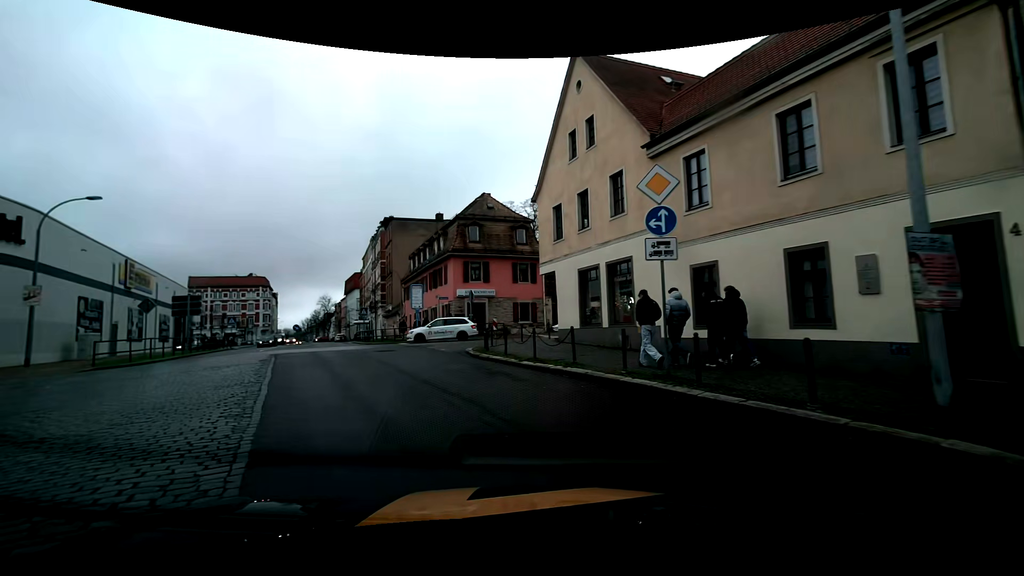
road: primary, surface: paving_stones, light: Day
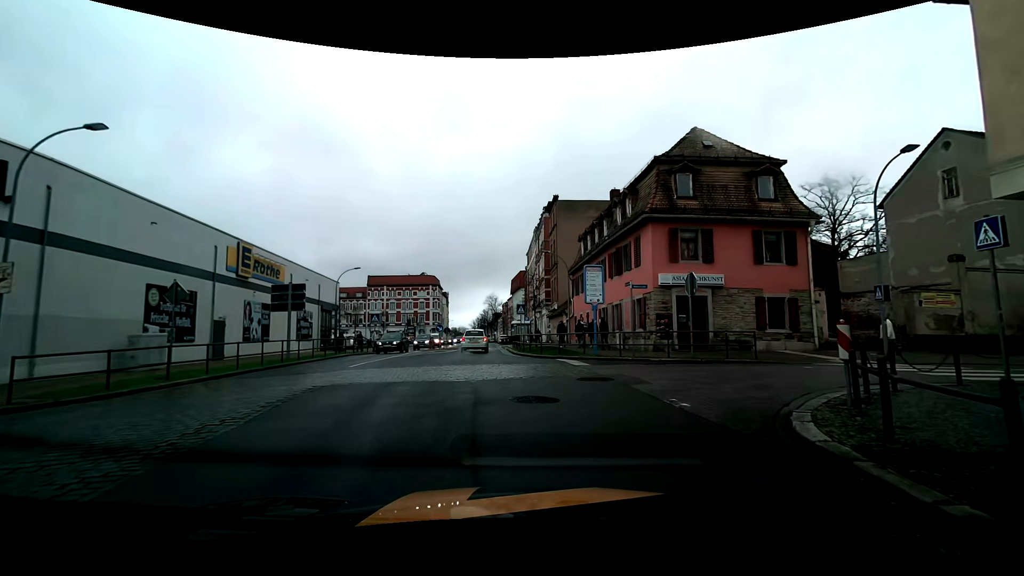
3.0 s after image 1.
(-3.4, +12.8) m; -21°
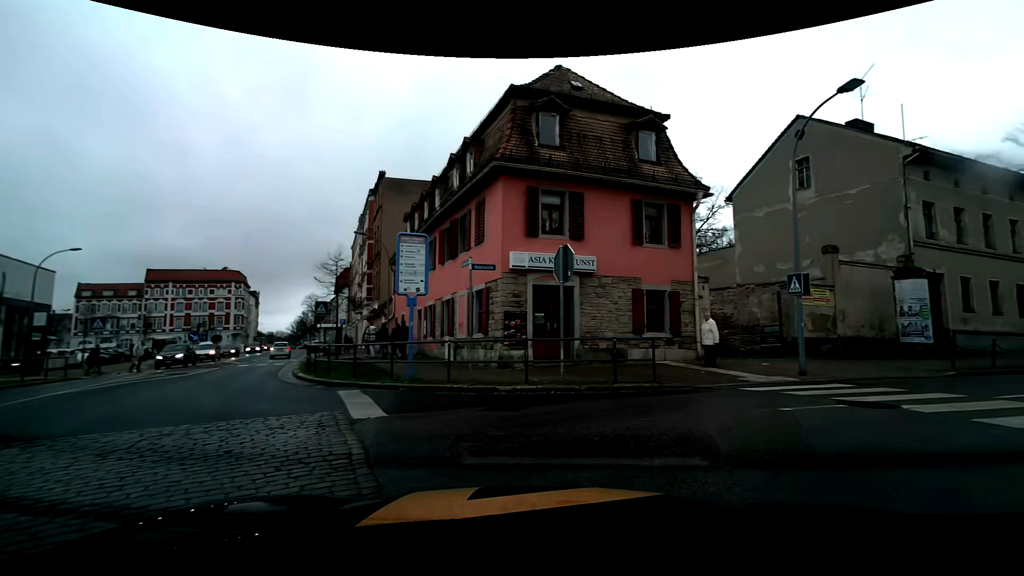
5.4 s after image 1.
(+1.0, +8.2) m; +19°
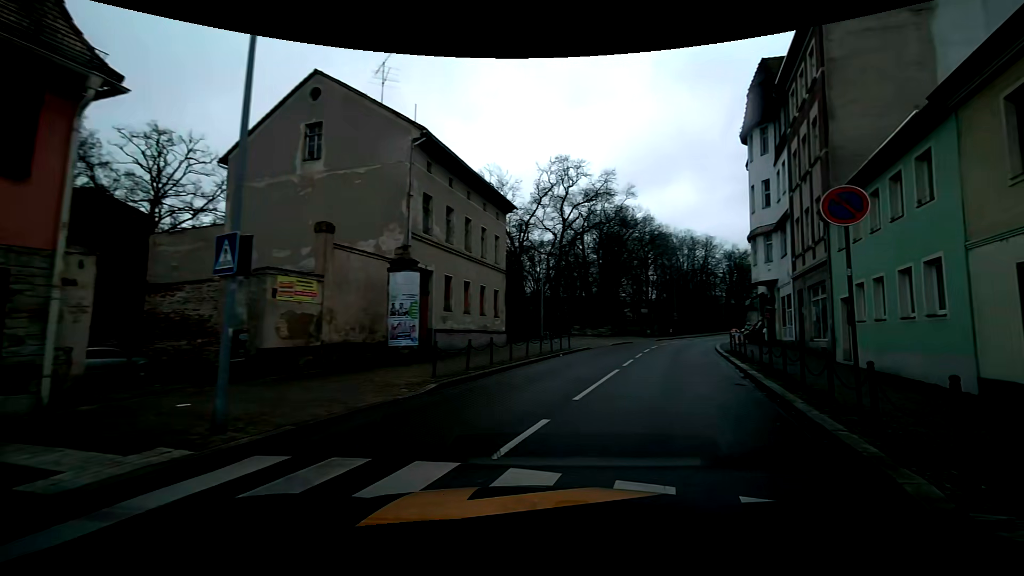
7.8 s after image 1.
(+3.6, +7.1) m; +53°
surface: asphalt
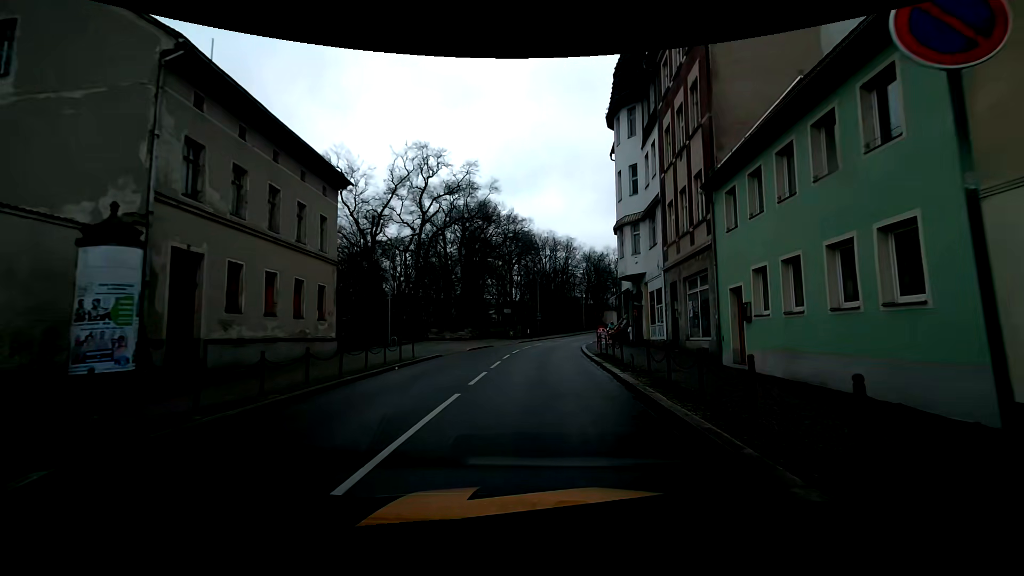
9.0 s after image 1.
(+0.8, +5.6) m; +13°
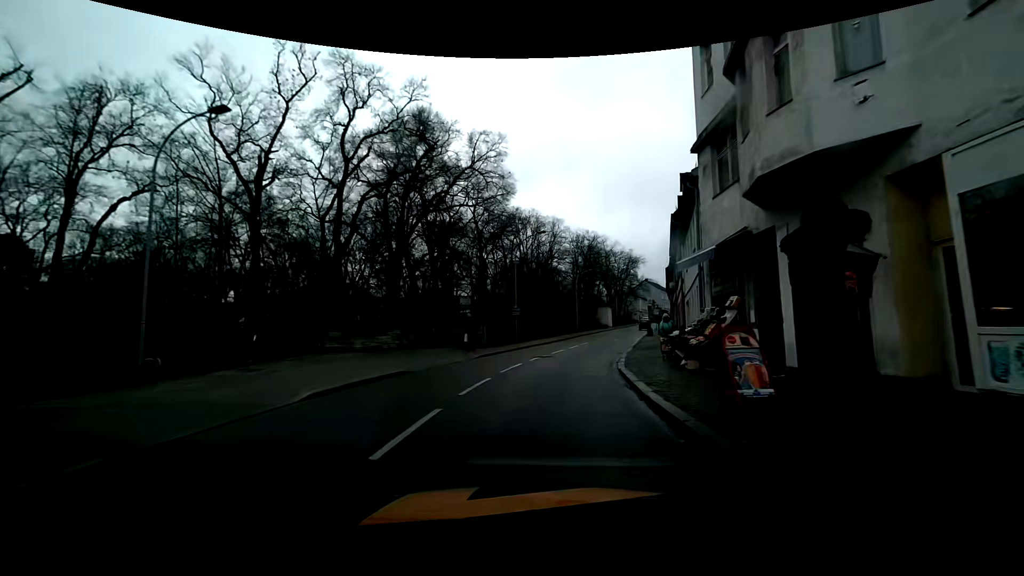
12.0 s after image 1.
(+0.3, +20.5) m; +1°
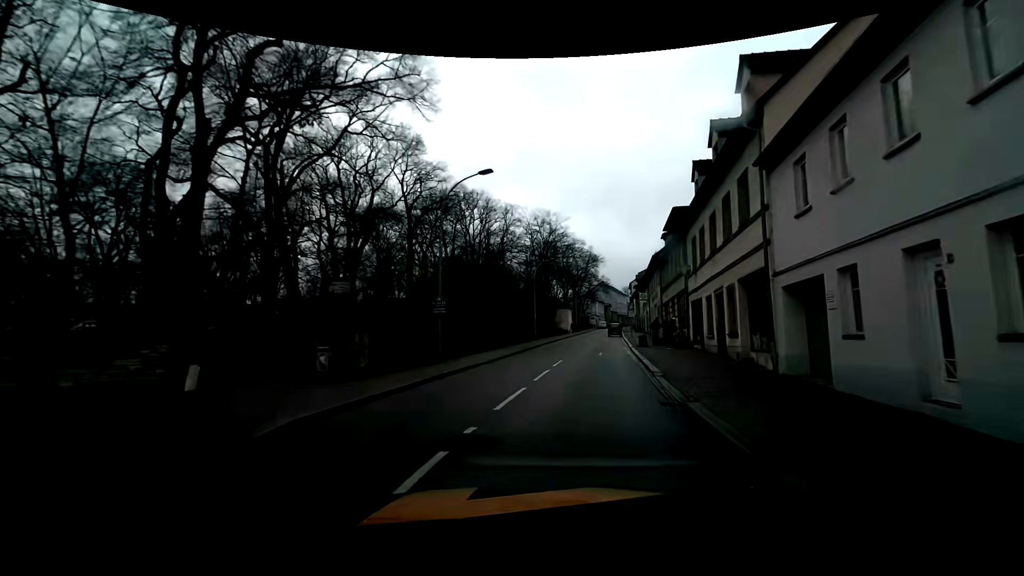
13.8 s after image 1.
(+0.5, +14.4) m; +7°
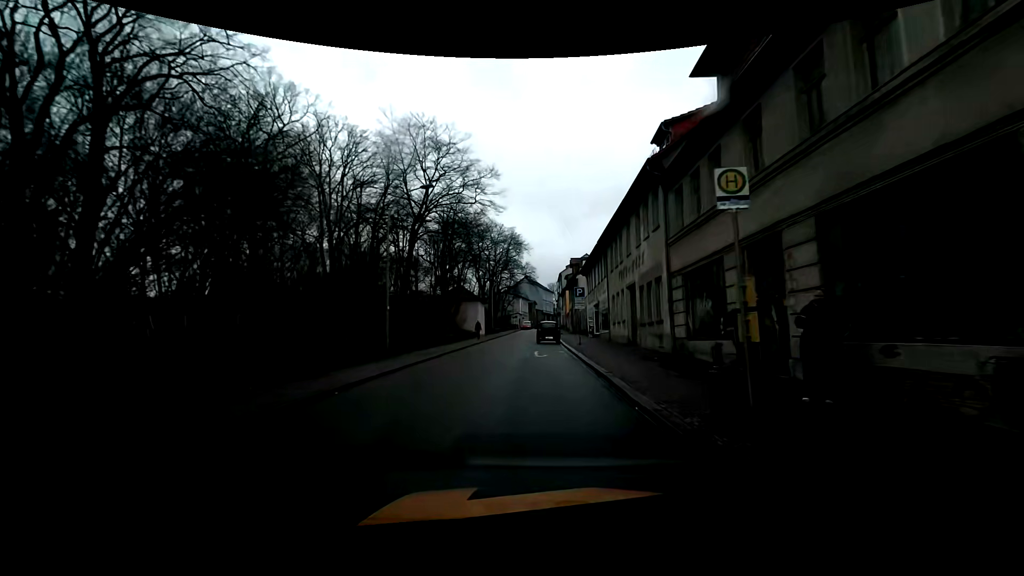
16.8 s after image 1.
(+2.8, +24.6) m; +8°
(0, +10) (-1, +20) (-2, +30) (-2, +40) (-1, +50) (+1, +60) (+2, +70) (+2, +80) (+3, +90) (+3, +100) m
